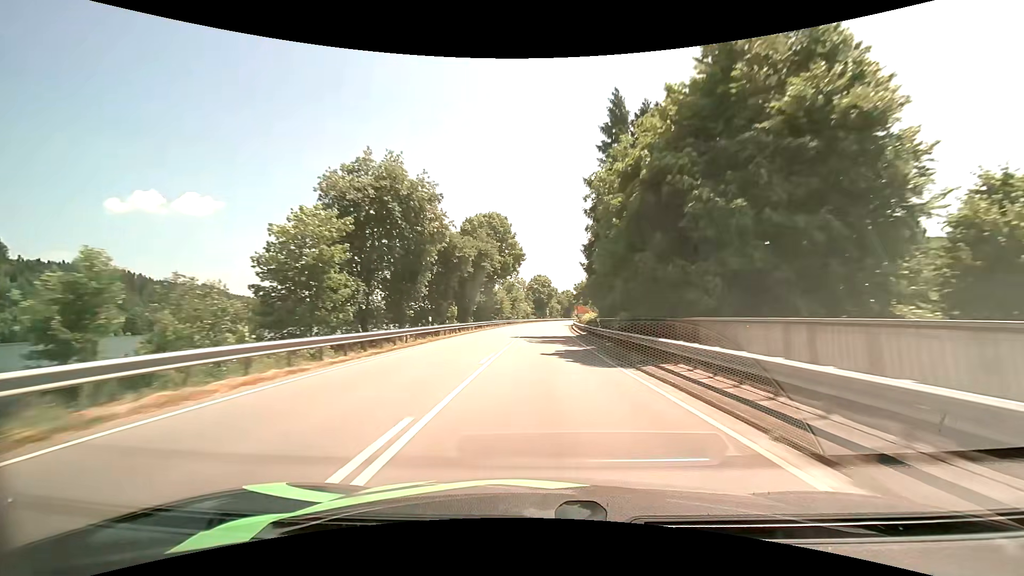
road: primary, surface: asphalt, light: Day
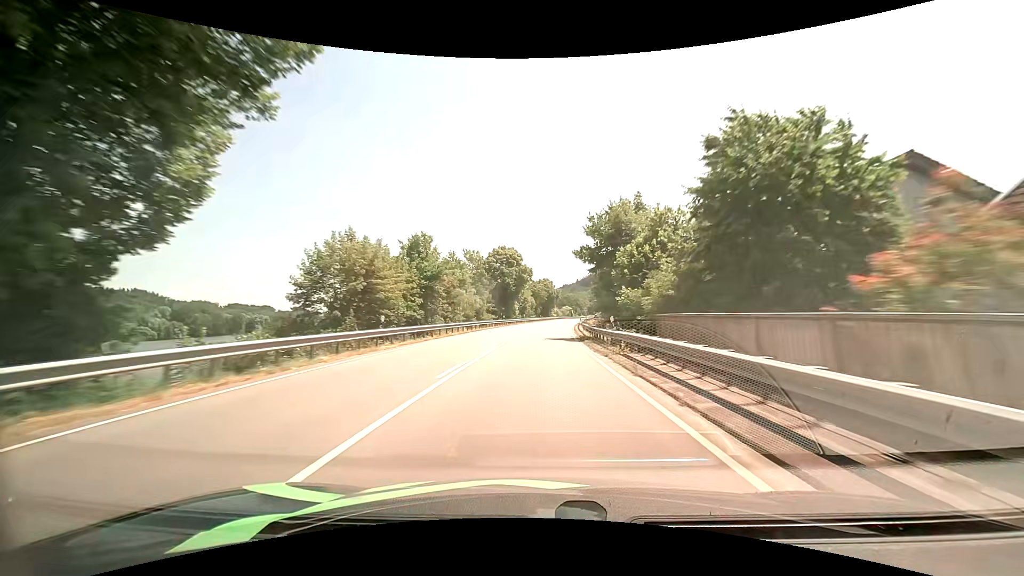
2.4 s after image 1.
(+1.5, +63.6) m; +3°
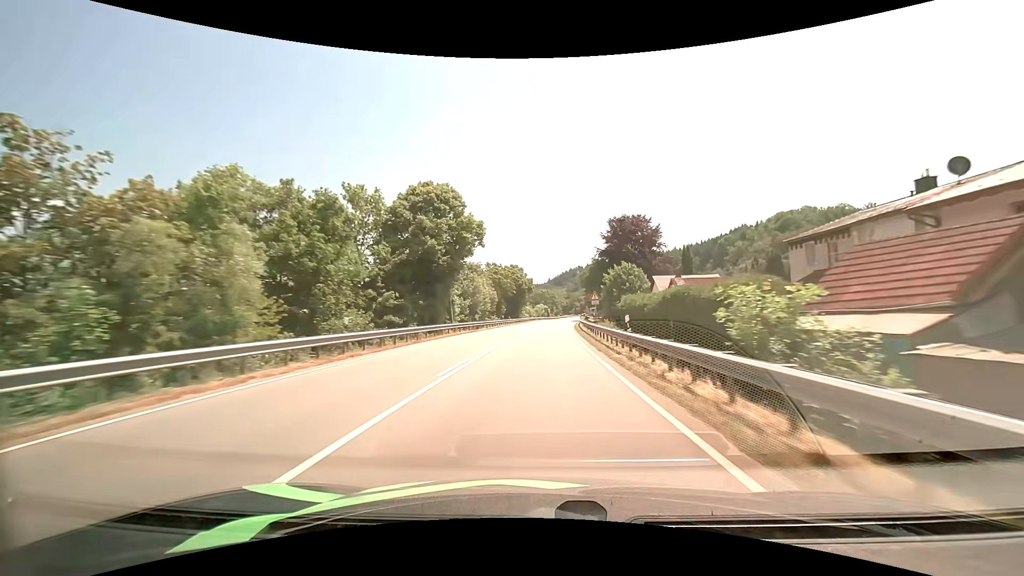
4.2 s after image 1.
(+1.0, +47.3) m; +3°
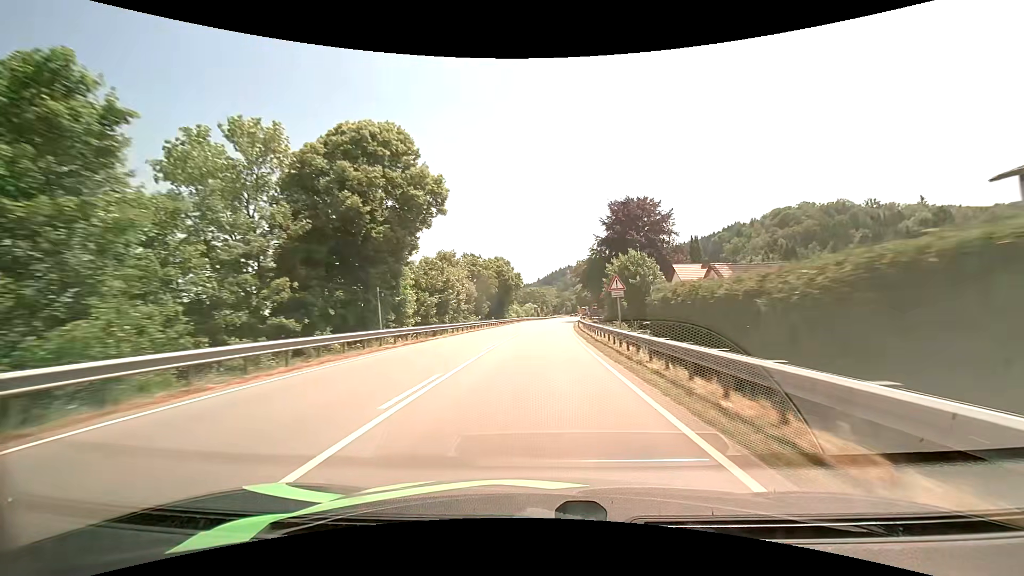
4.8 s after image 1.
(+0.2, +15.7) m; +1°
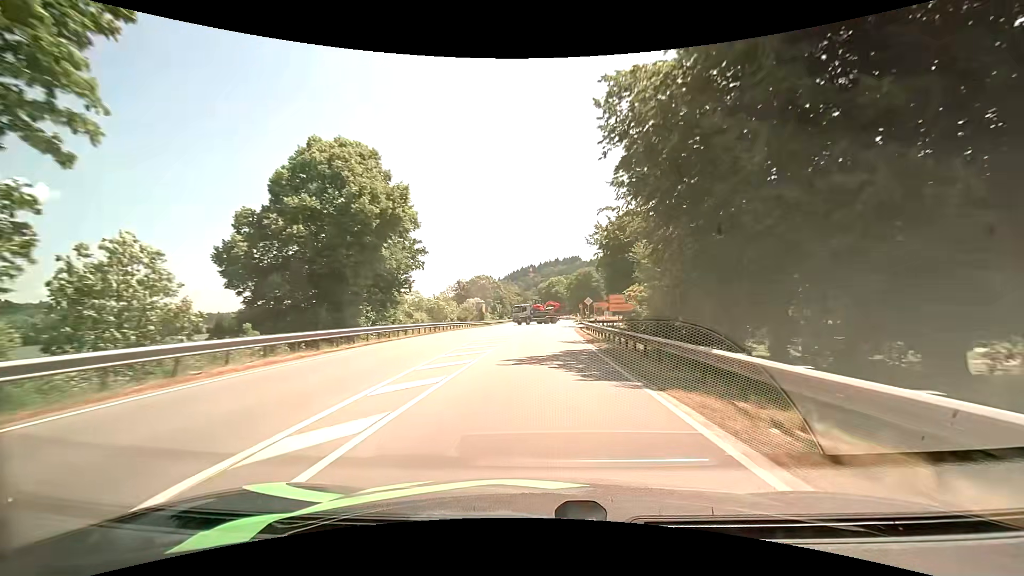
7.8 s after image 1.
(+2.7, +69.8) m; +4°
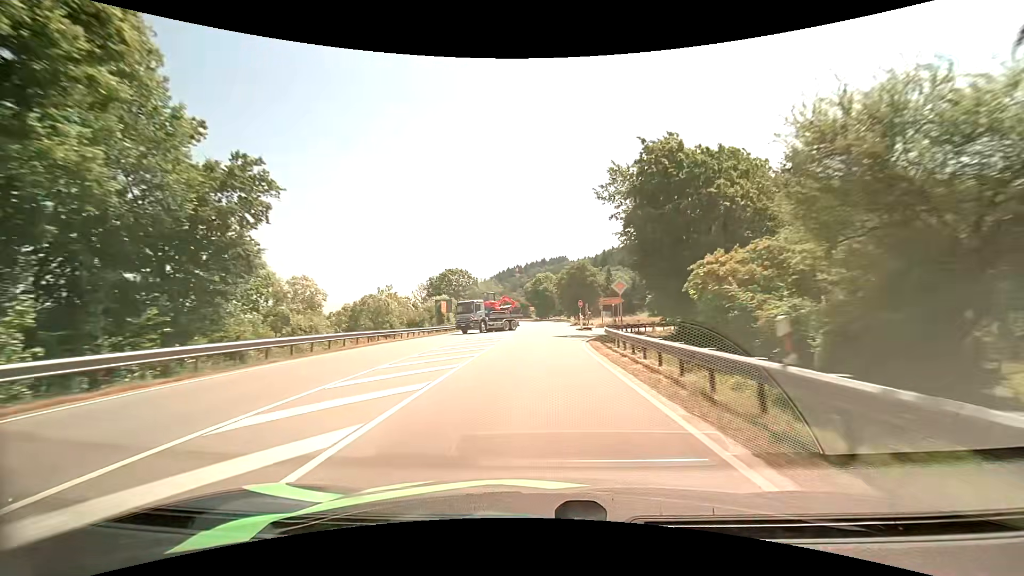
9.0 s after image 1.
(+0.6, +25.2) m; +2°
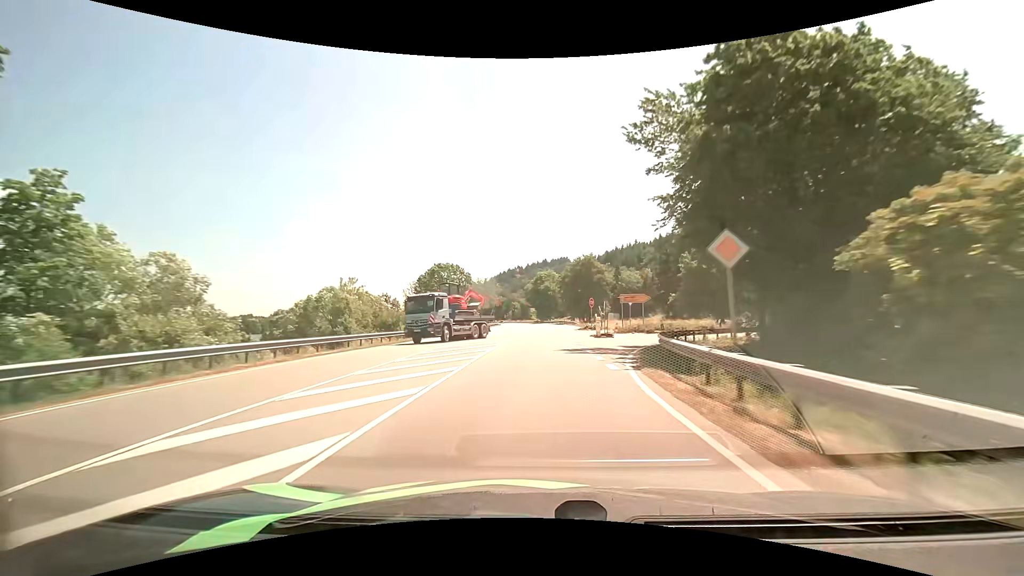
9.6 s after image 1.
(0.0, +12.8) m; 0°
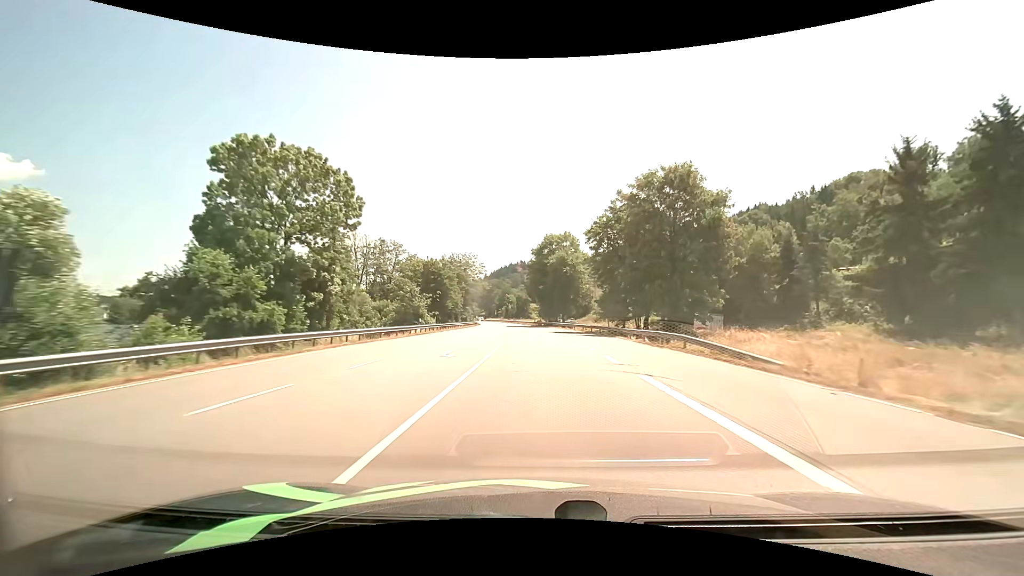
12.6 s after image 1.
(-0.5, +66.7) m; 0°
(0, +10) (0, +20) (0, +30) (-1, +40) (-1, +50) (-2, +60) (-2, +70) (-3, +80) (-4, +90) (-5, +100) m
